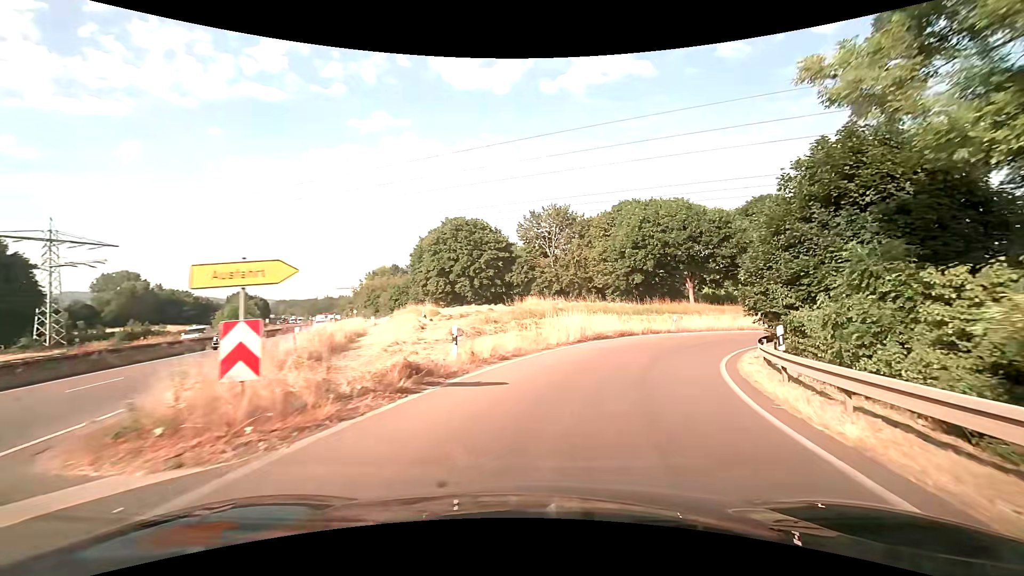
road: trunk_link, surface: asphalt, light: Day
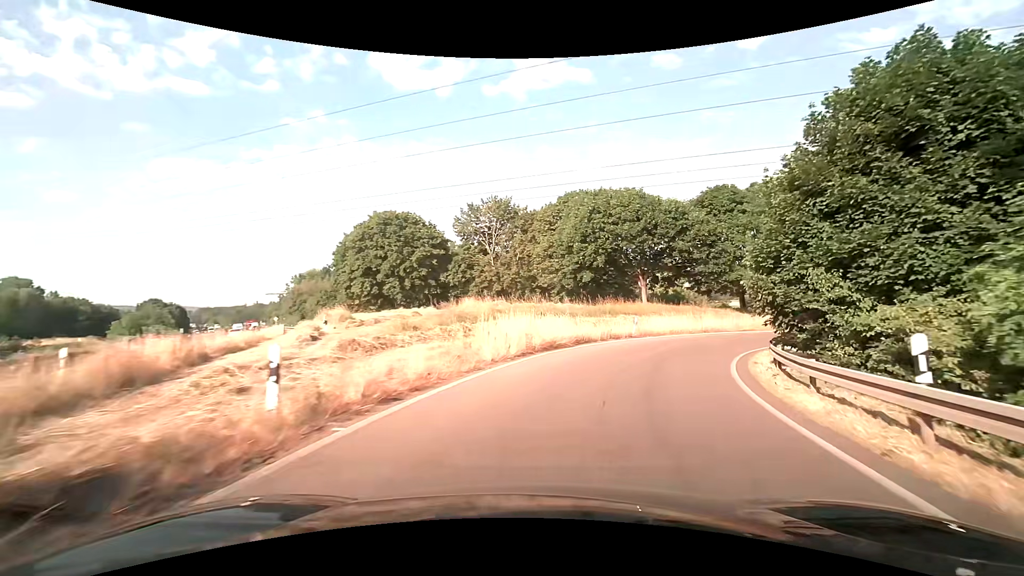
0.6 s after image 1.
(+0.2, +6.2) m; +5°
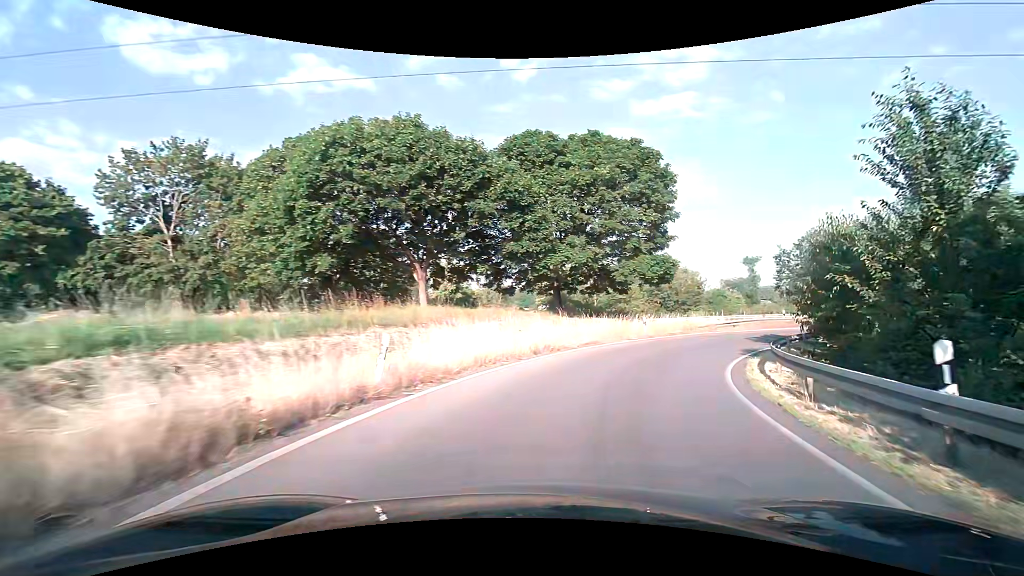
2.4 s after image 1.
(+3.7, +18.1) m; +24°
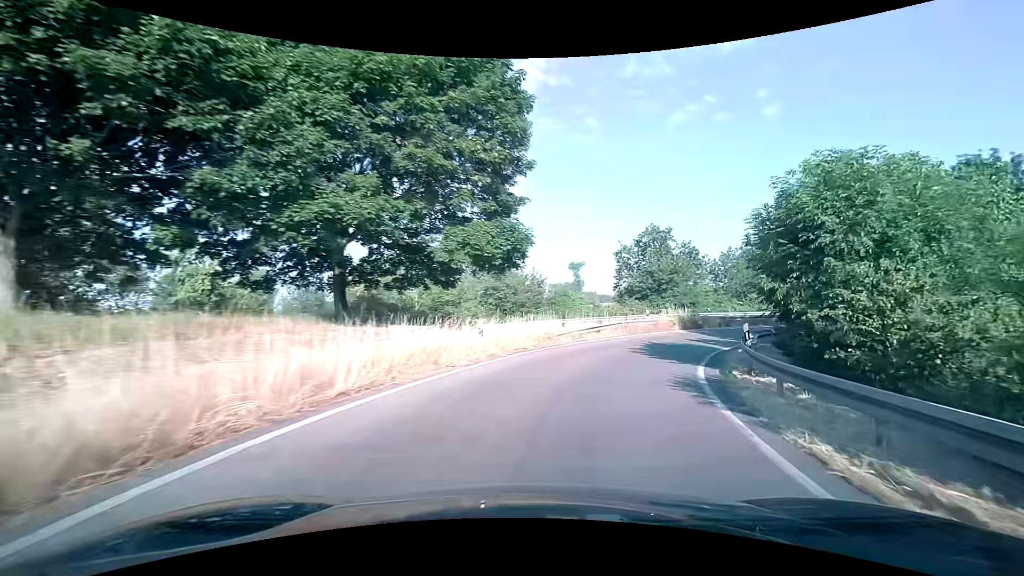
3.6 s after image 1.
(+2.2, +12.6) m; +19°
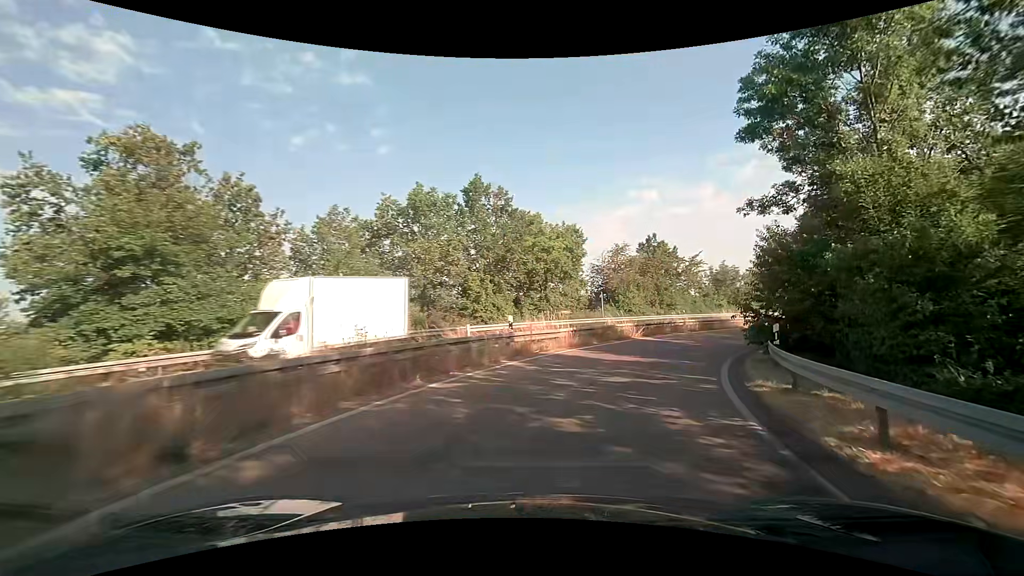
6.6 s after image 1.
(+11.6, +31.0) m; +41°
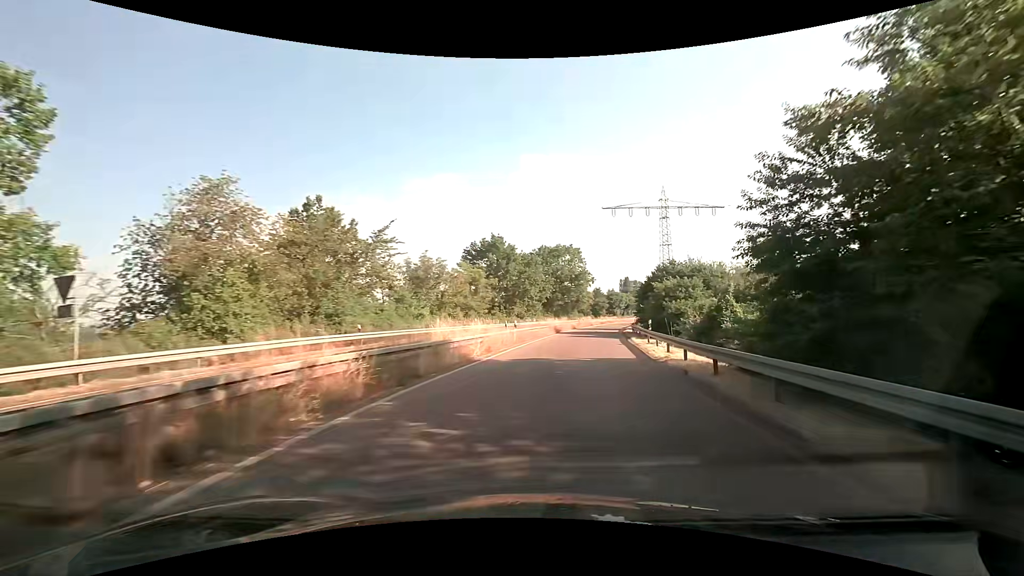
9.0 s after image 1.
(+8.3, +25.9) m; +34°
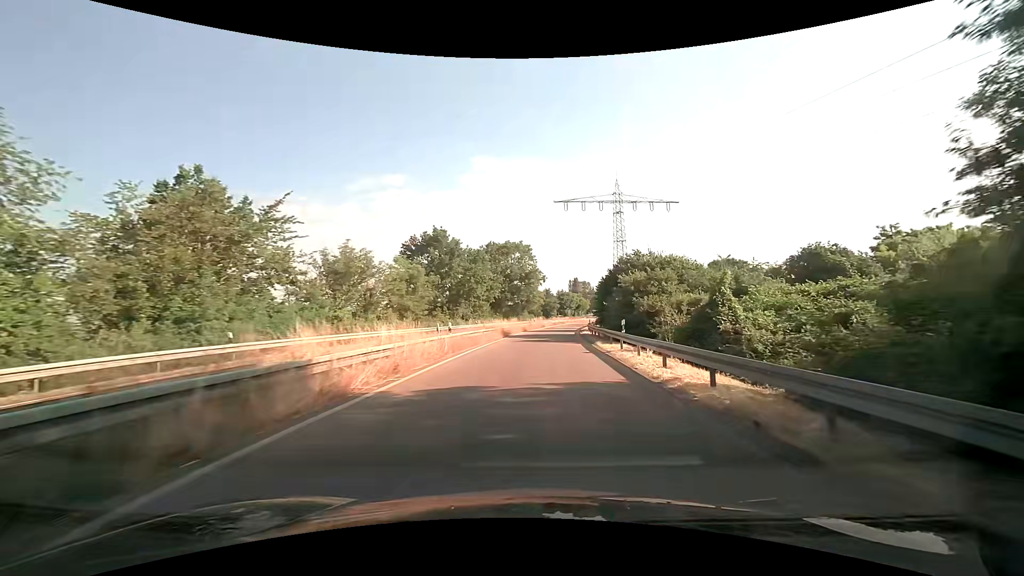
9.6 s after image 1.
(+0.4, +7.1) m; +6°
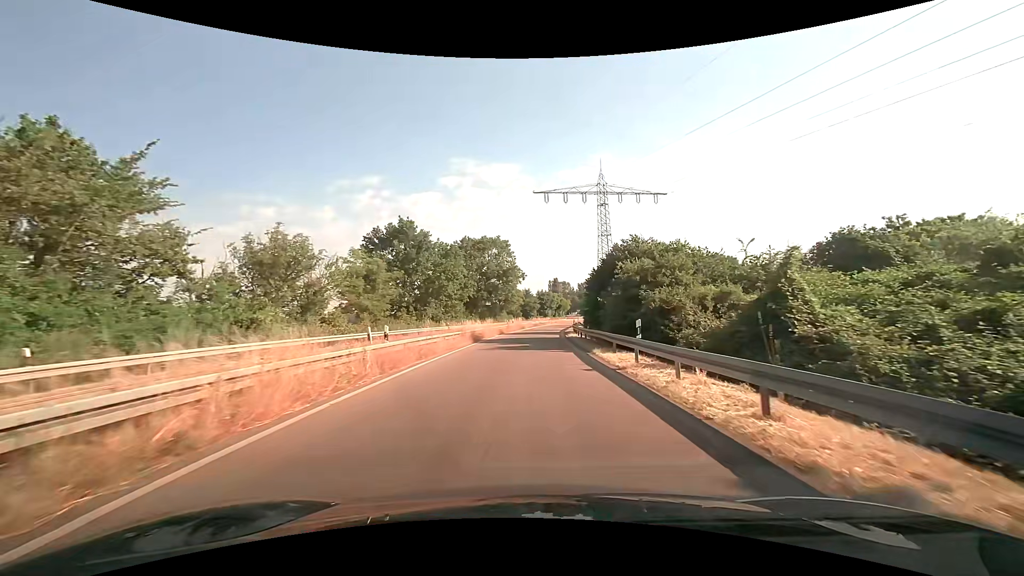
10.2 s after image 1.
(+0.2, +7.2) m; +3°
